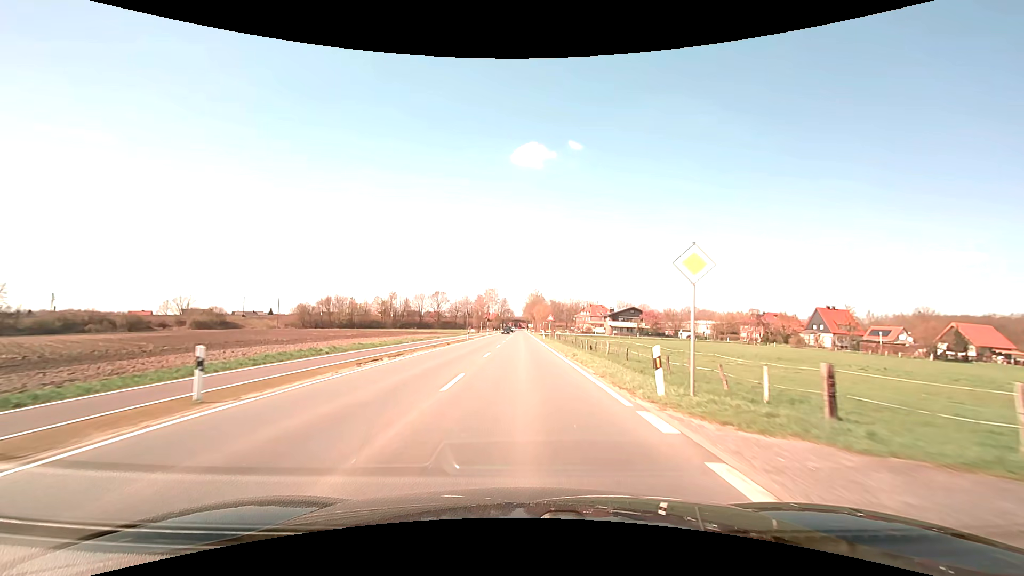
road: secondary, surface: asphalt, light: Day
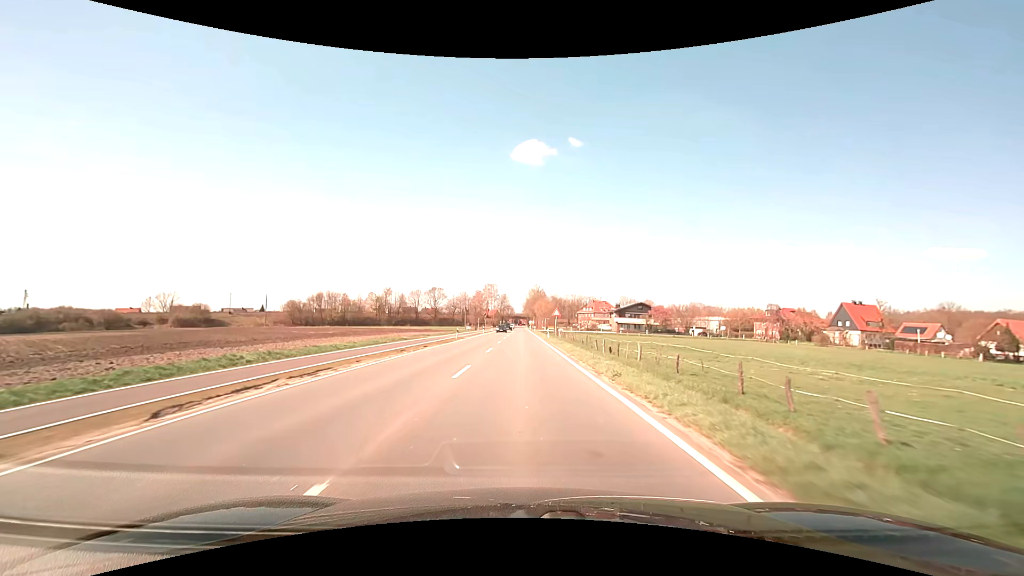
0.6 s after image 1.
(0.0, +10.0) m; 0°
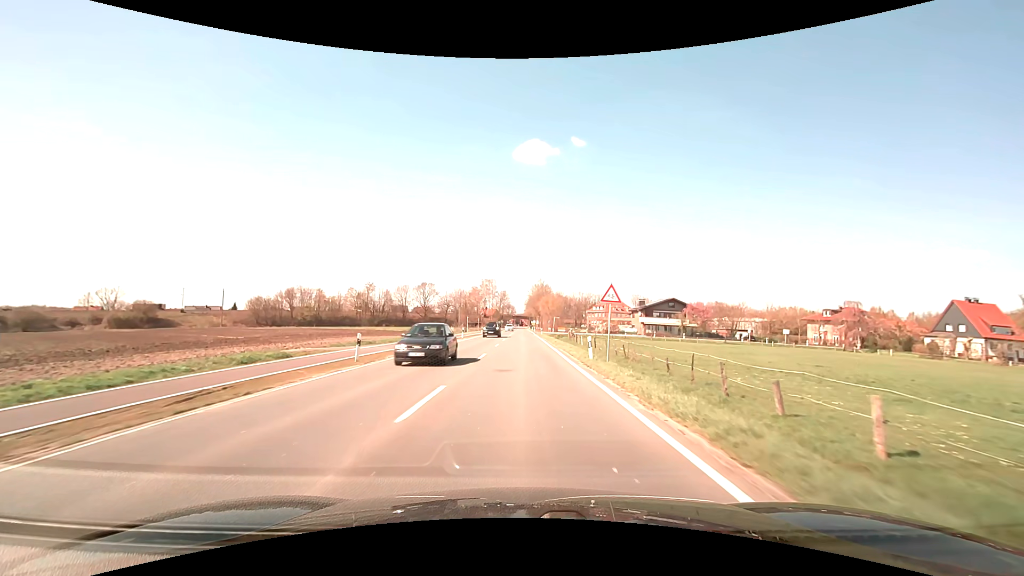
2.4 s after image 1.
(0.0, +29.6) m; 0°
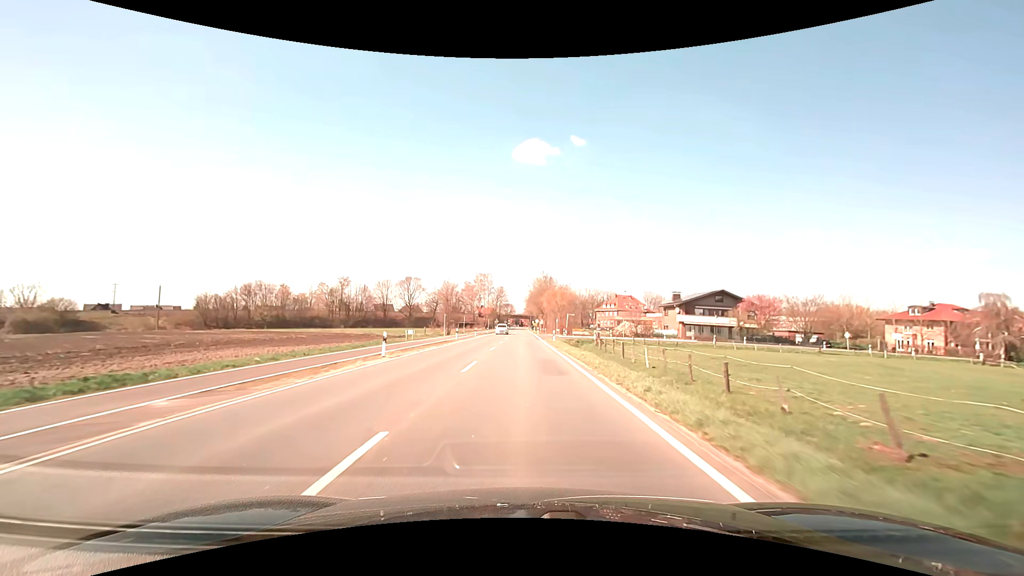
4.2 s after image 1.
(0.0, +29.0) m; 0°
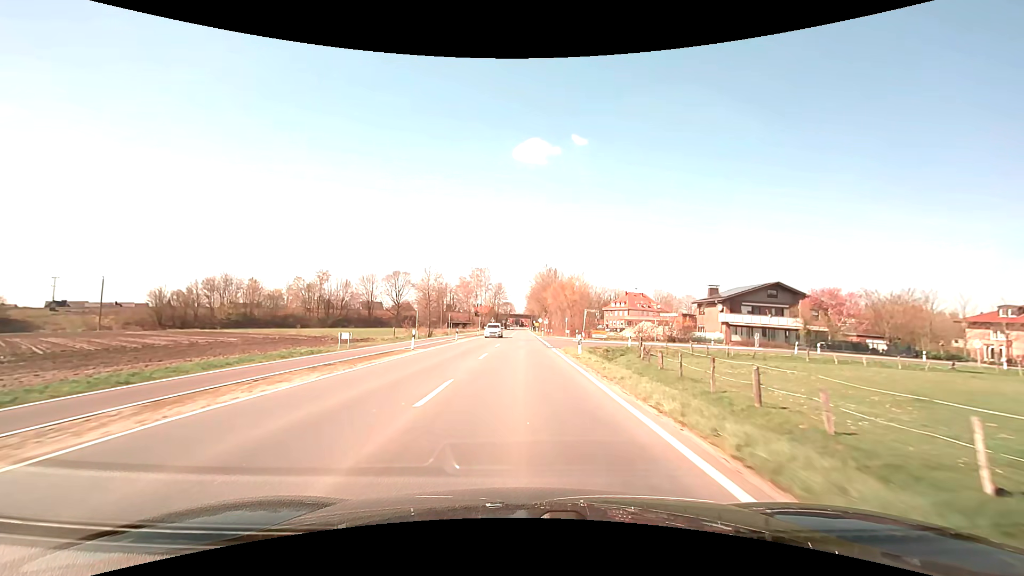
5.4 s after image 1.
(0.0, +19.0) m; 0°
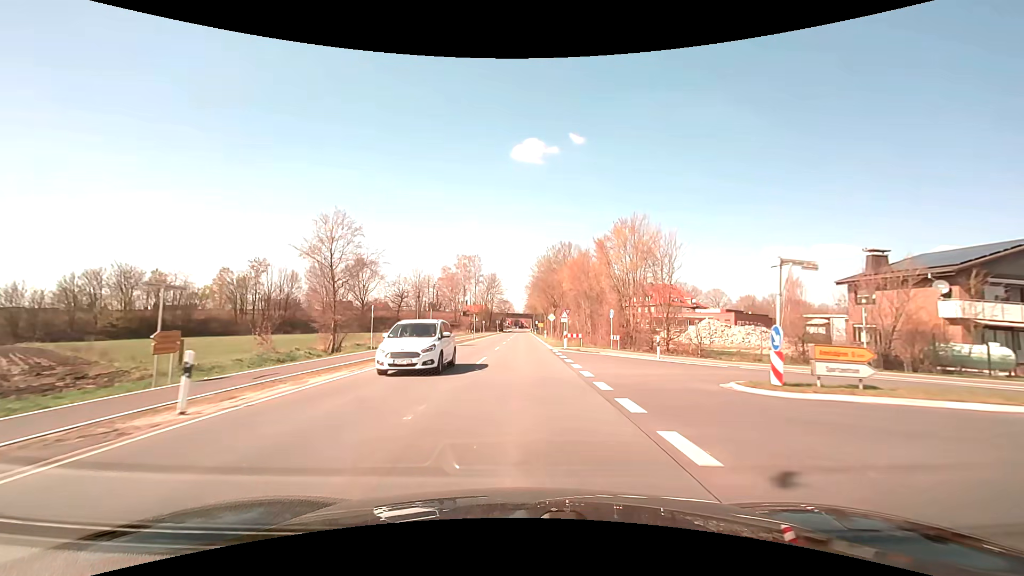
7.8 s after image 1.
(0.0, +37.3) m; 0°
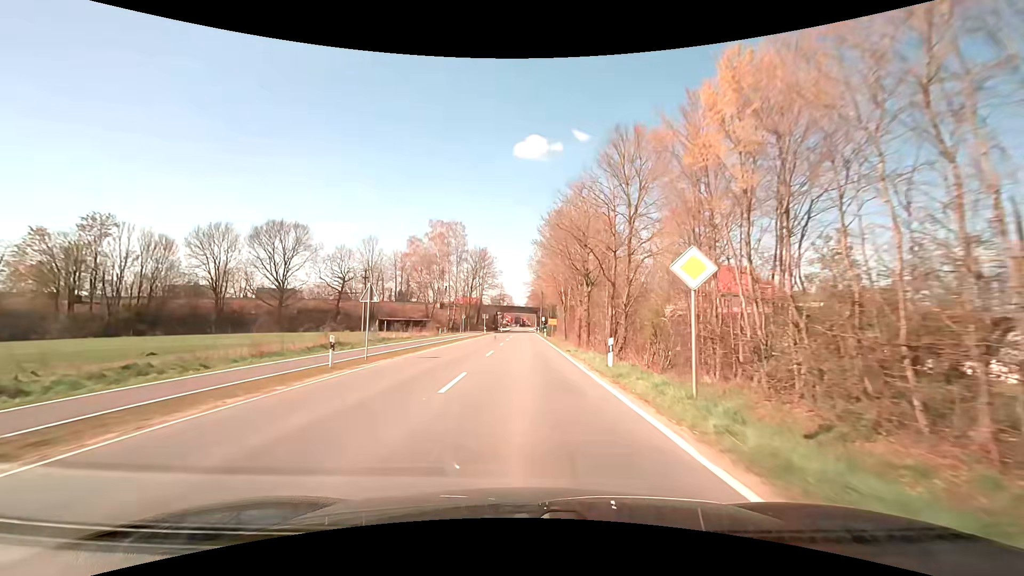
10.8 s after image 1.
(0.0, +45.4) m; 0°
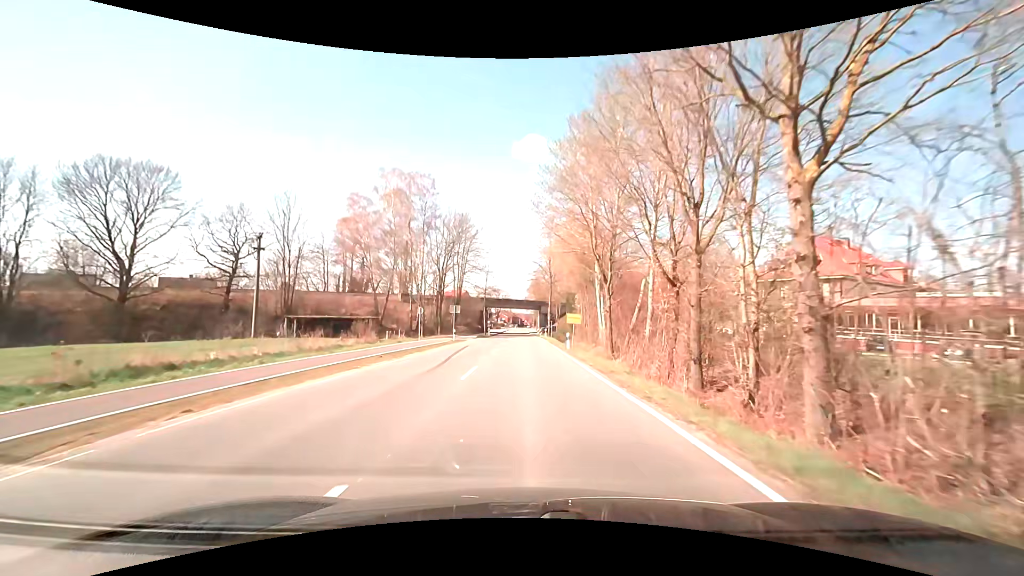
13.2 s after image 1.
(-0.1, +34.1) m; 0°
(0, +10) (0, +20) (0, +30) (0, +40) (0, +50) (0, +60) (0, +70) (0, +80) (0, +90) (0, +100) m
